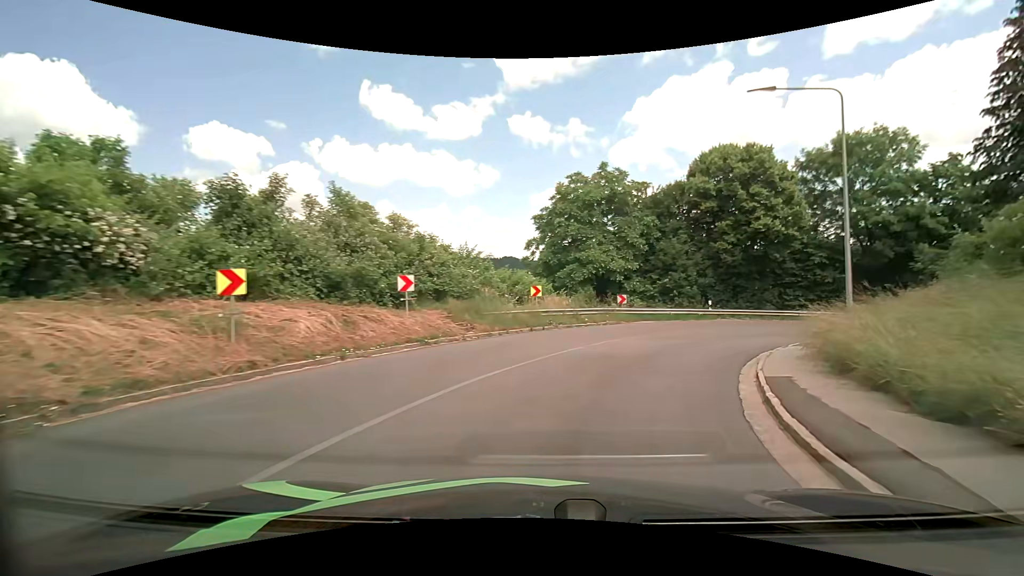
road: tertiary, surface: asphalt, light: Day
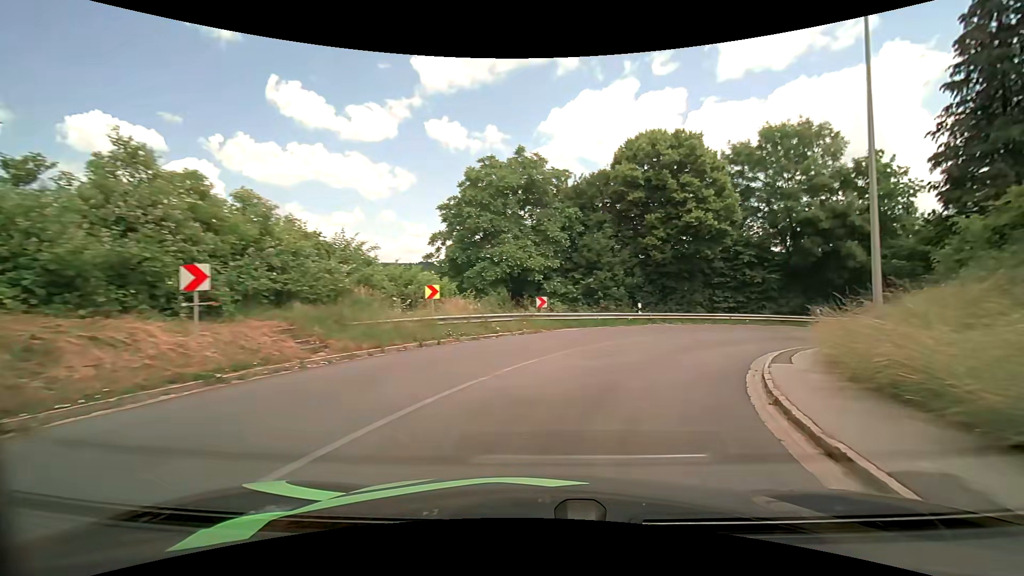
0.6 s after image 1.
(+0.4, +5.8) m; +9°
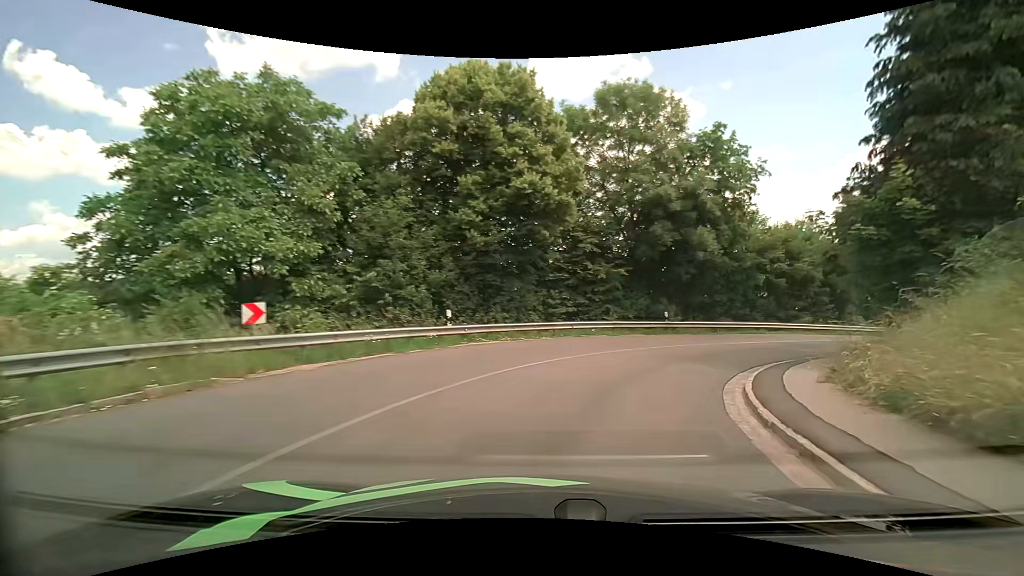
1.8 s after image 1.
(+1.9, +11.2) m; +20°
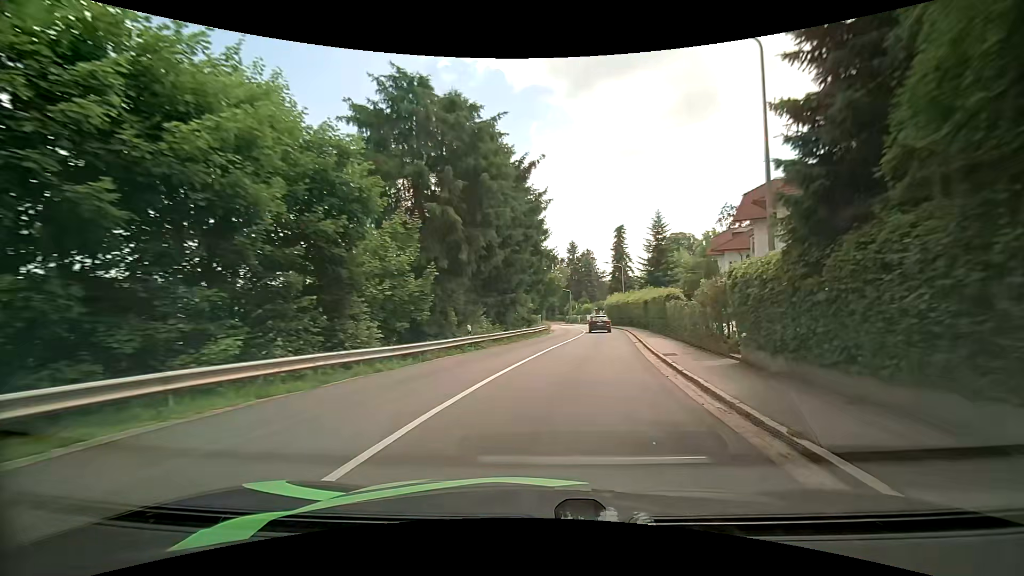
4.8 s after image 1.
(+13.6, +25.4) m; +50°
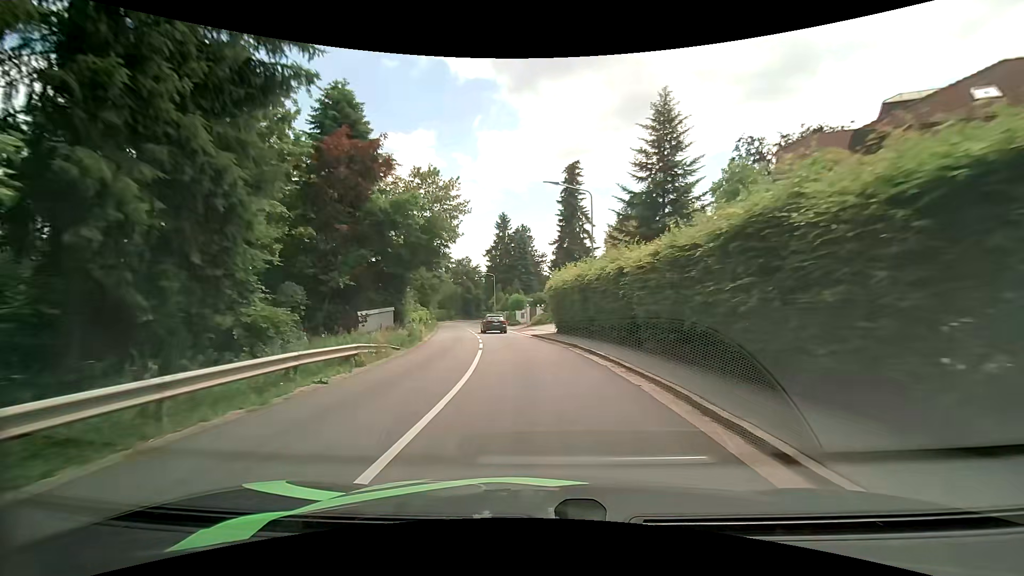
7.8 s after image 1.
(+4.8, +36.0) m; +8°
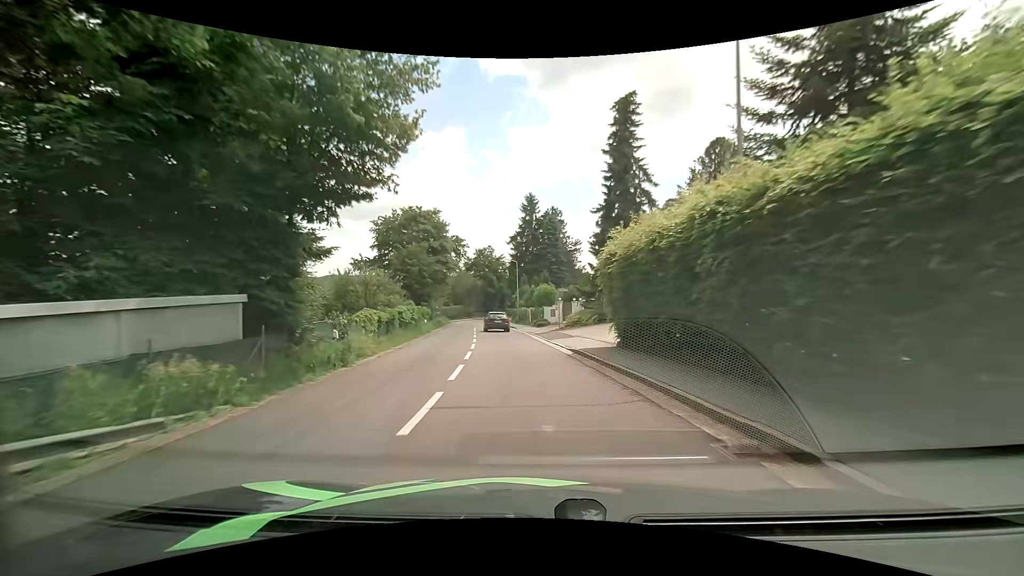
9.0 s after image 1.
(-0.4, +15.0) m; -3°
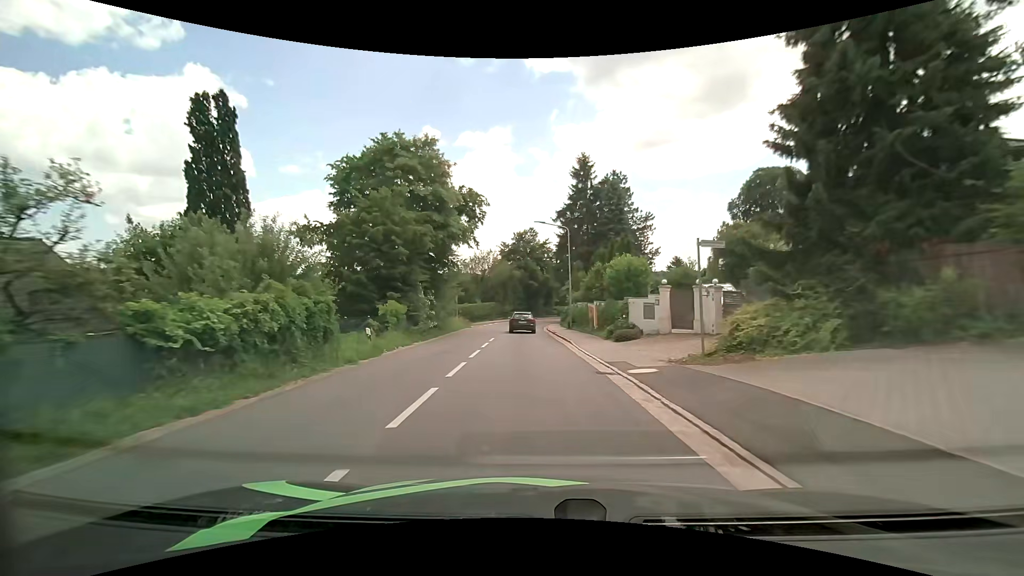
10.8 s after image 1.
(-1.2, +22.1) m; -6°
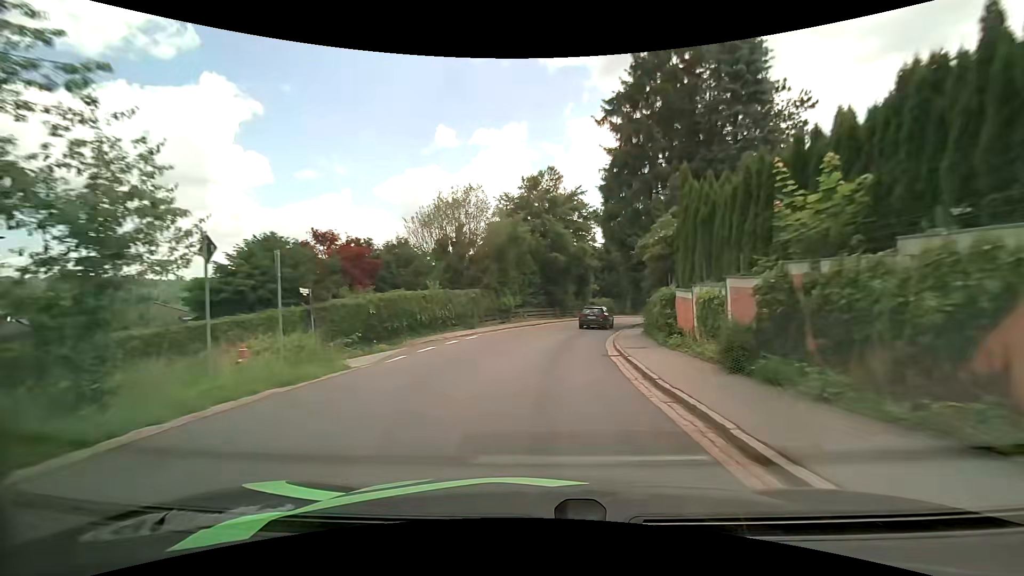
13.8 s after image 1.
(-1.0, +35.2) m; -2°
(0, +10) (+1, +20) (+2, +30) (+5, +40) (+8, +49) (+13, +58) (+18, +66) (+23, +75) (+29, +83) (+33, +92) m
